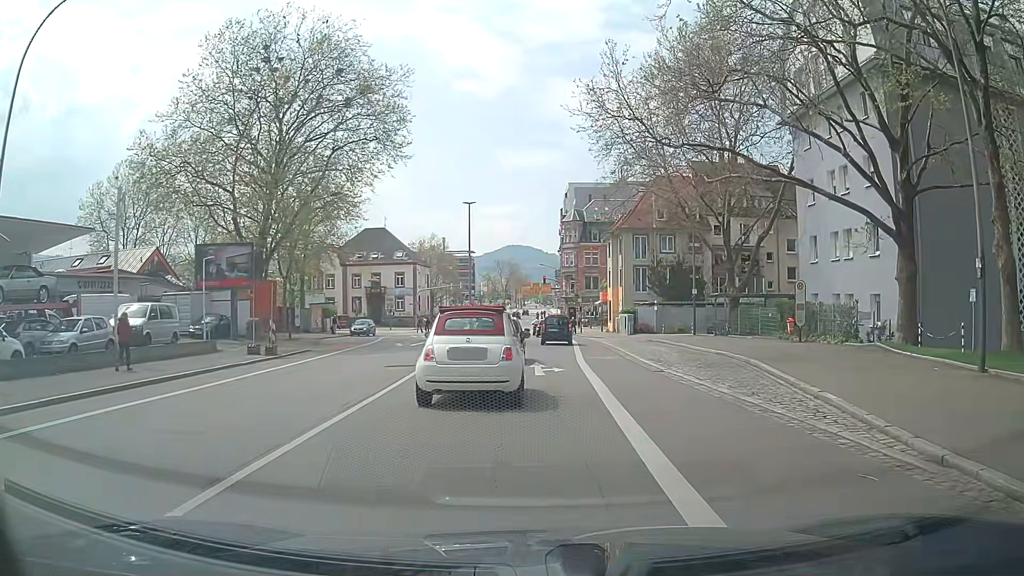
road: secondary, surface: asphalt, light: Day
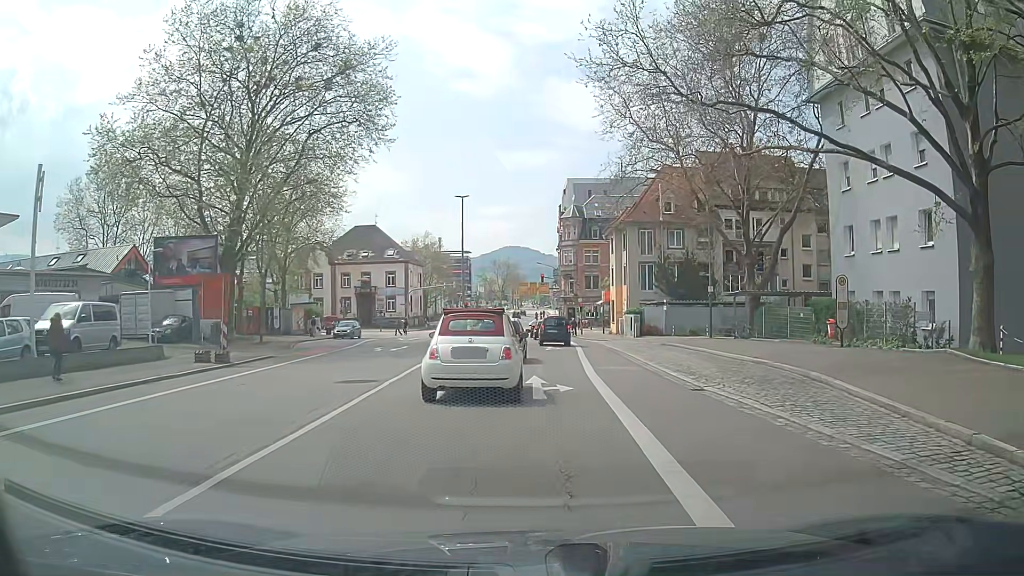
(+0.2, +4.8) m; +1°
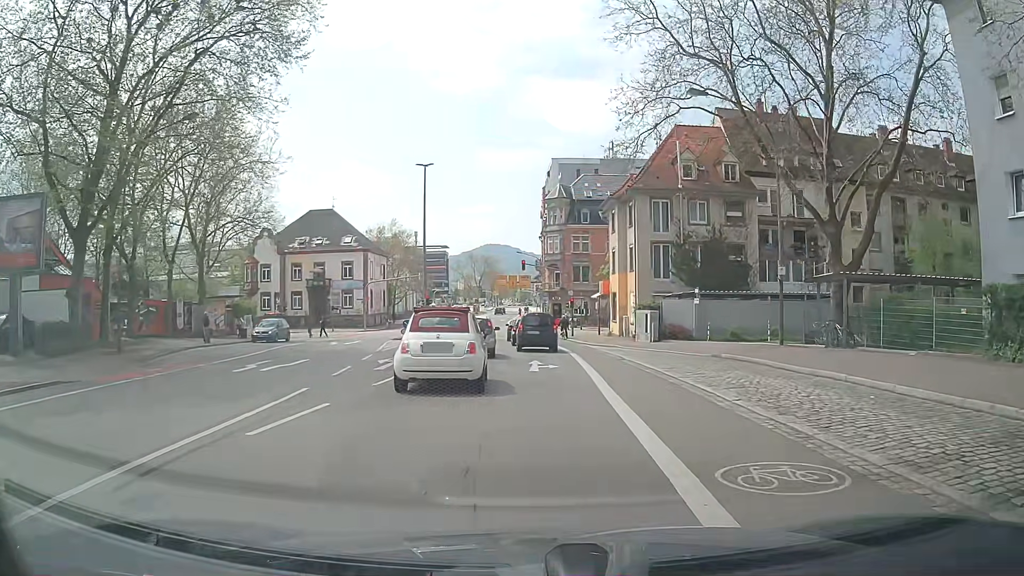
(+0.3, +14.1) m; +2°
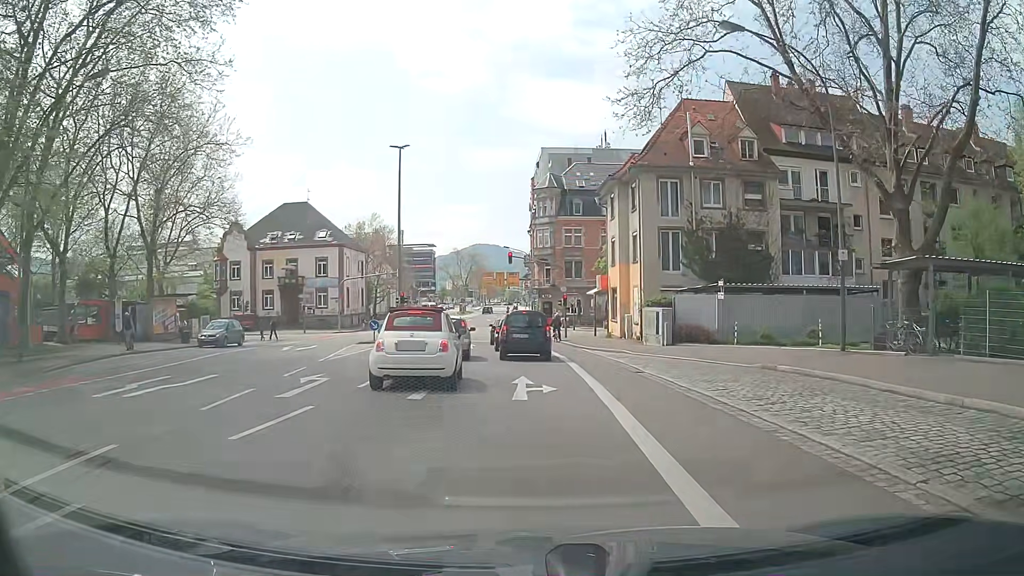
(+0.1, +6.3) m; +3°
